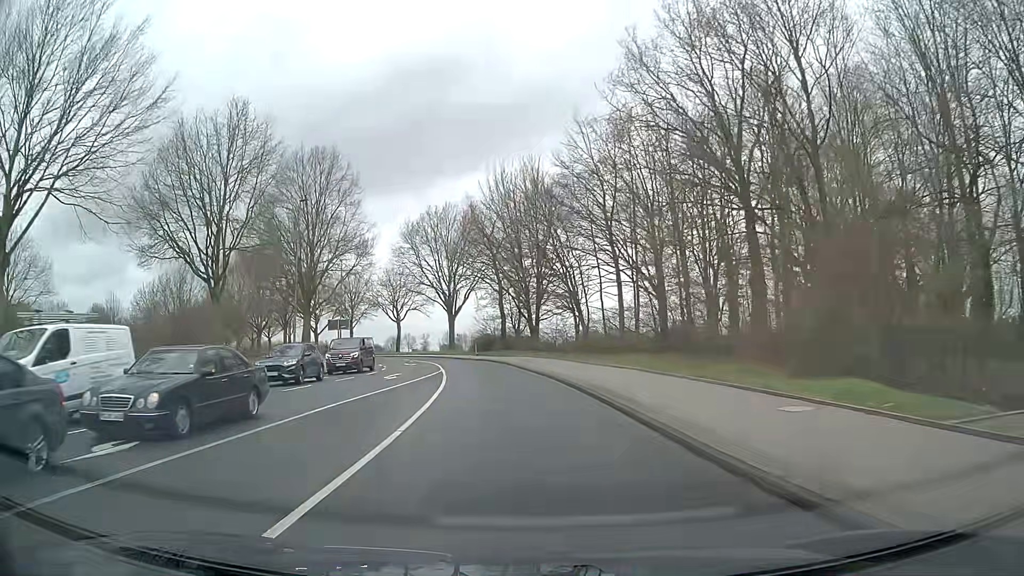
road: secondary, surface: asphalt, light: Day
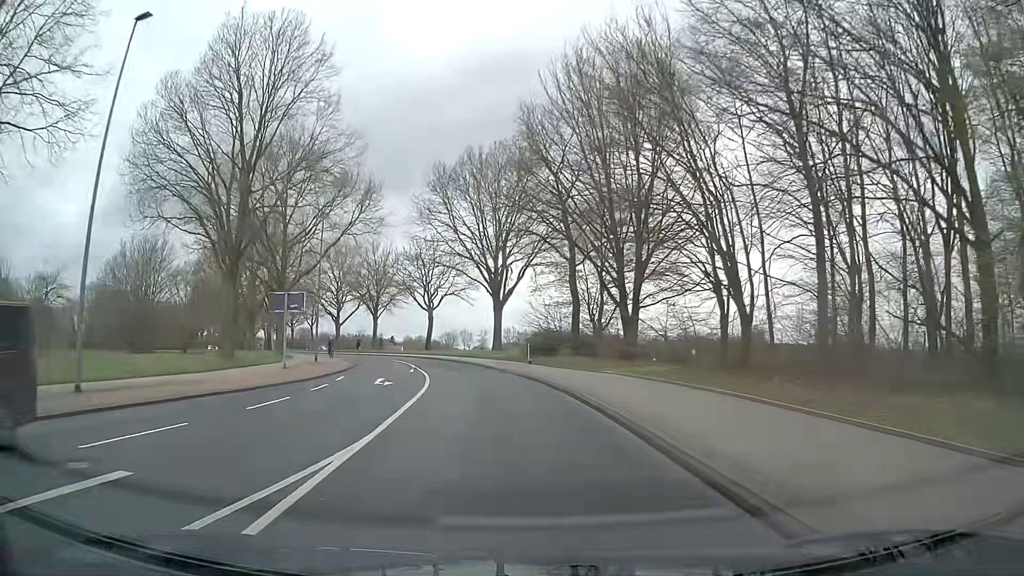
(-1.3, +26.1) m; -6°
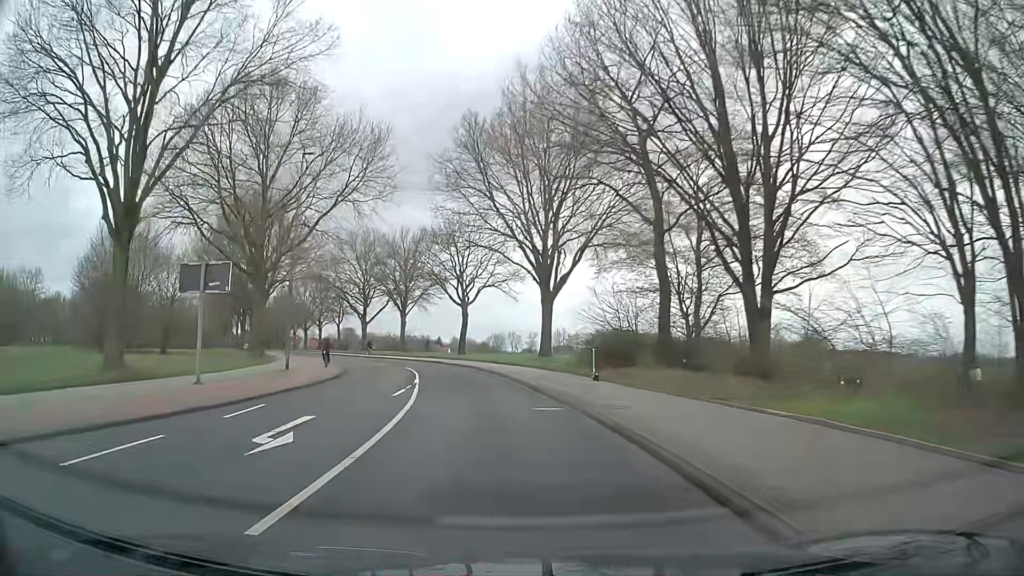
(-0.4, +13.7) m; -4°
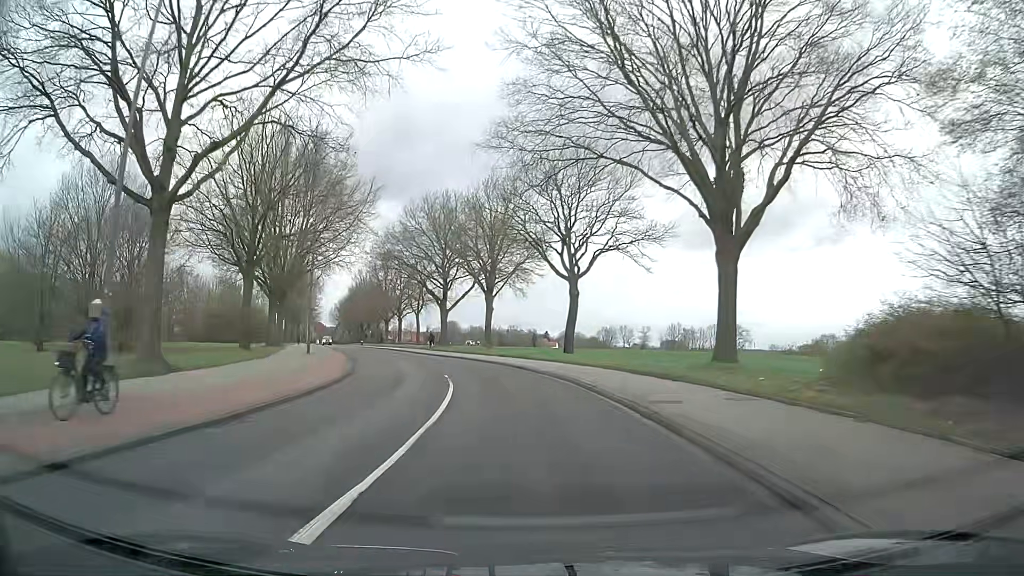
(-1.5, +21.1) m; -9°
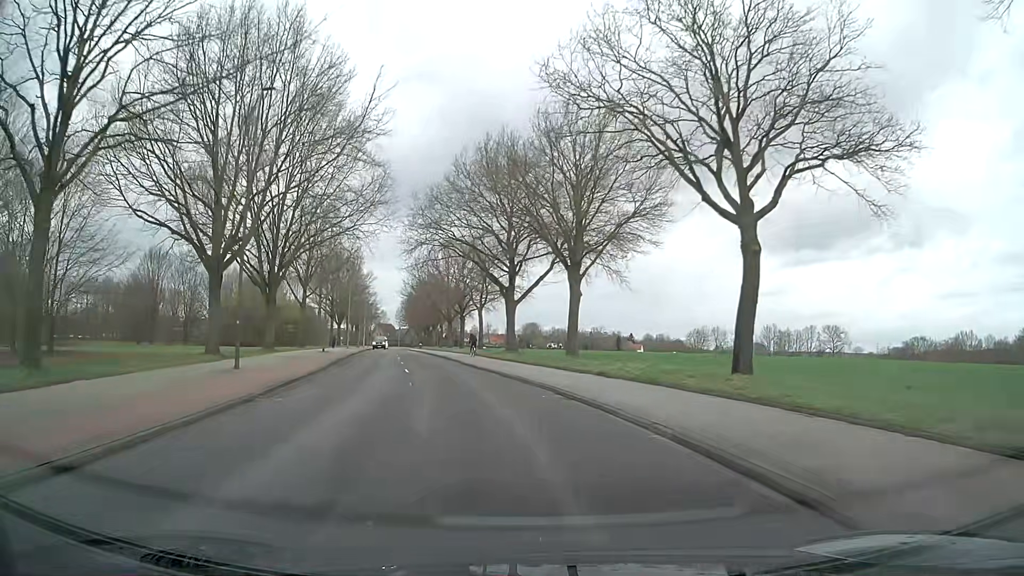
(-1.2, +21.3) m; -7°
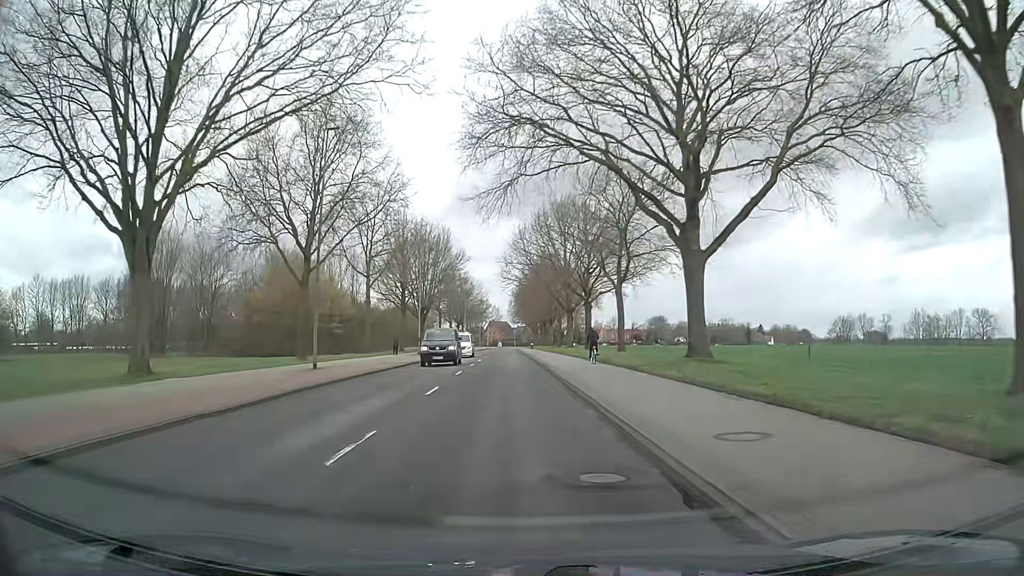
(-3.0, +28.7) m; -10°
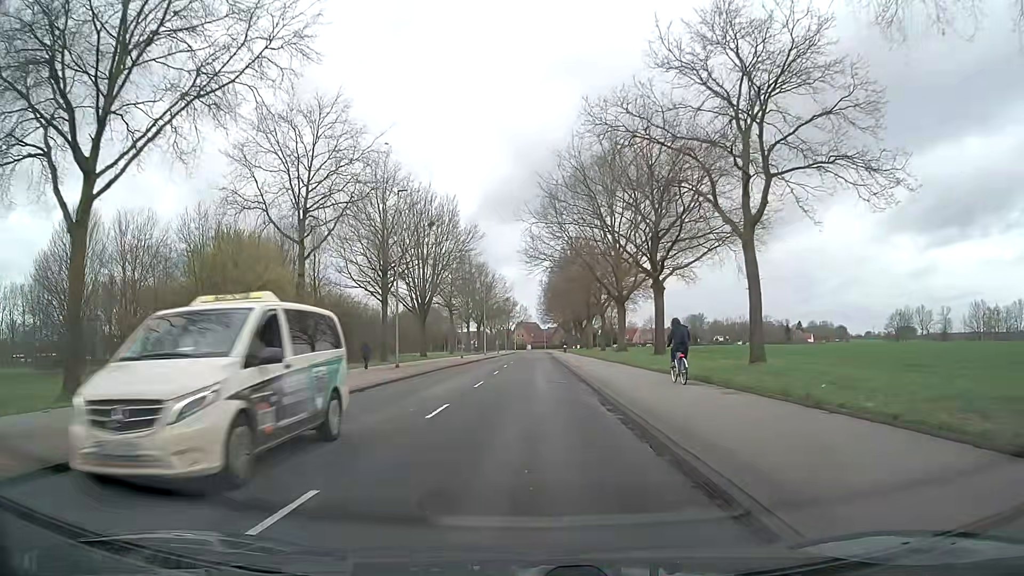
(-0.6, +22.0) m; -3°
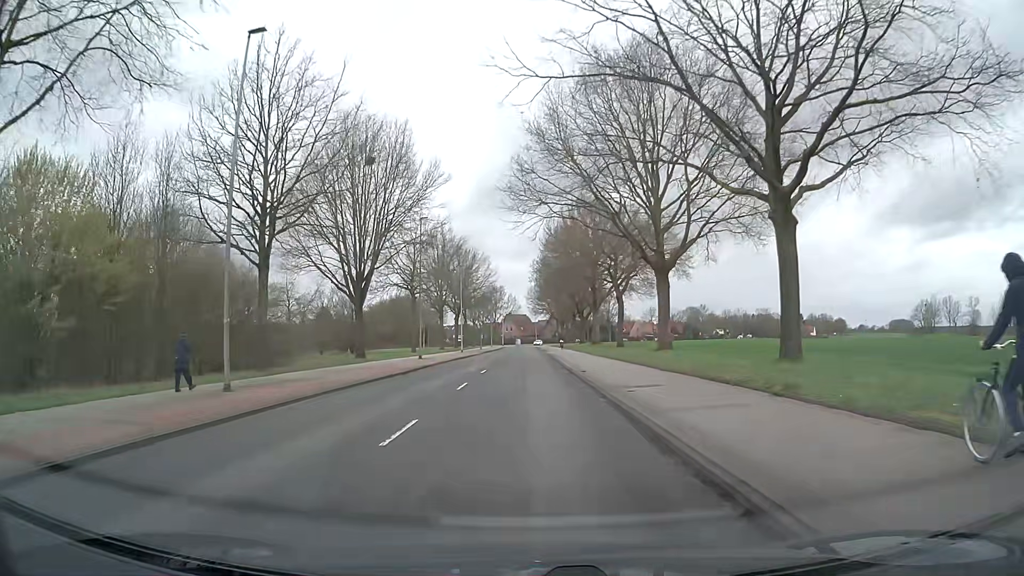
(+0.2, +21.8) m; +1°
(0, +10) (0, +20) (0, +30) (0, +40) (0, +50) (0, +60) (0, +70) (0, +80) (0, +90) (0, +100) m
